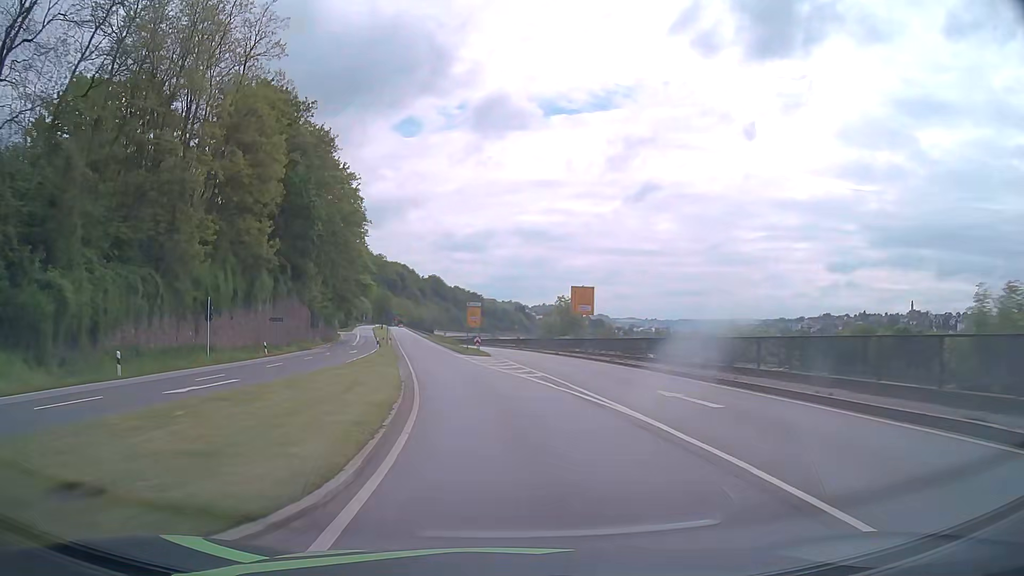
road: primary_link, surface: asphalt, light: Day
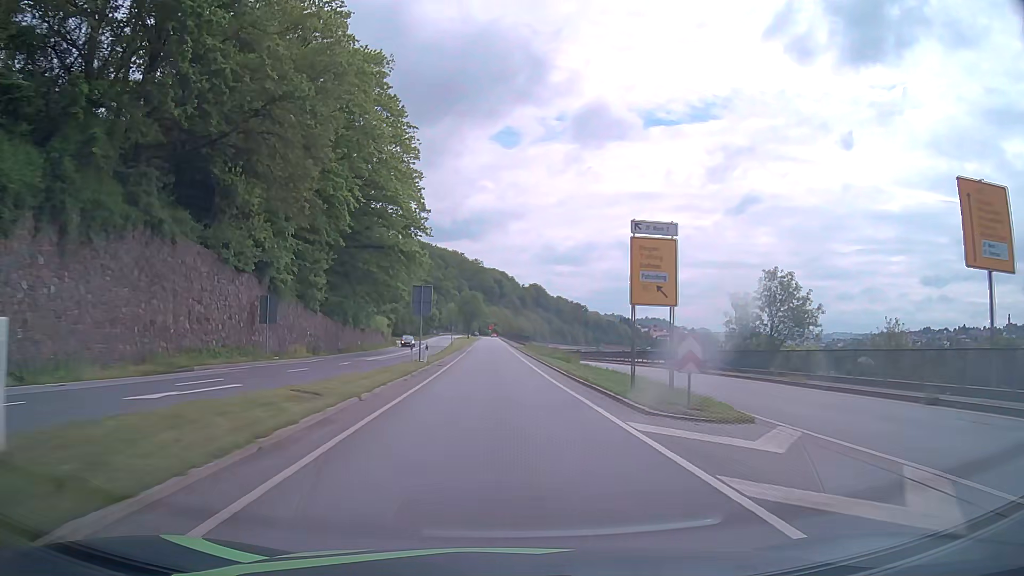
(-4.0, +42.2) m; -9°
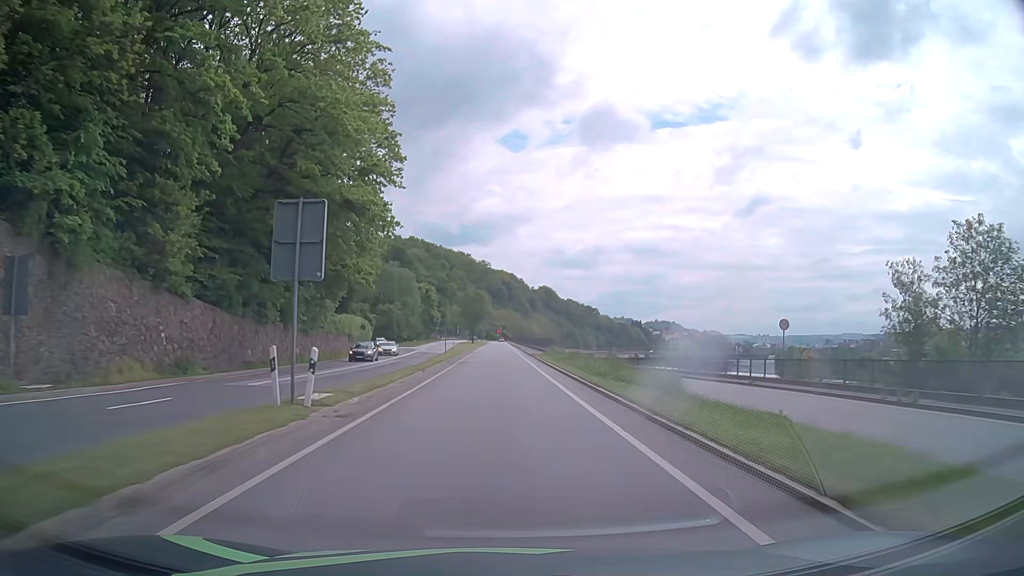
(-0.2, +21.4) m; -1°
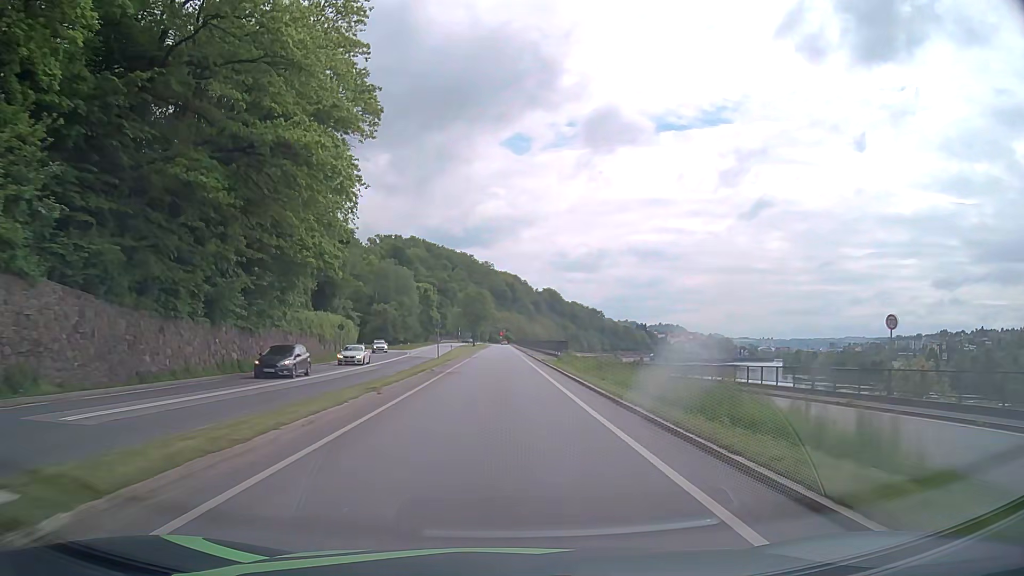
(0.0, +10.6) m; 0°
